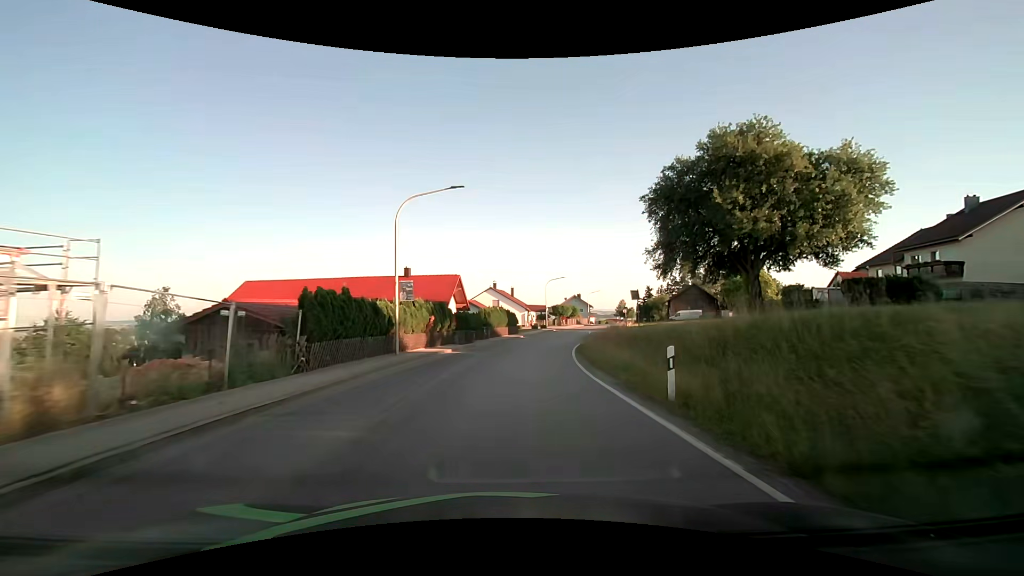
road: secondary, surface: asphalt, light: Day
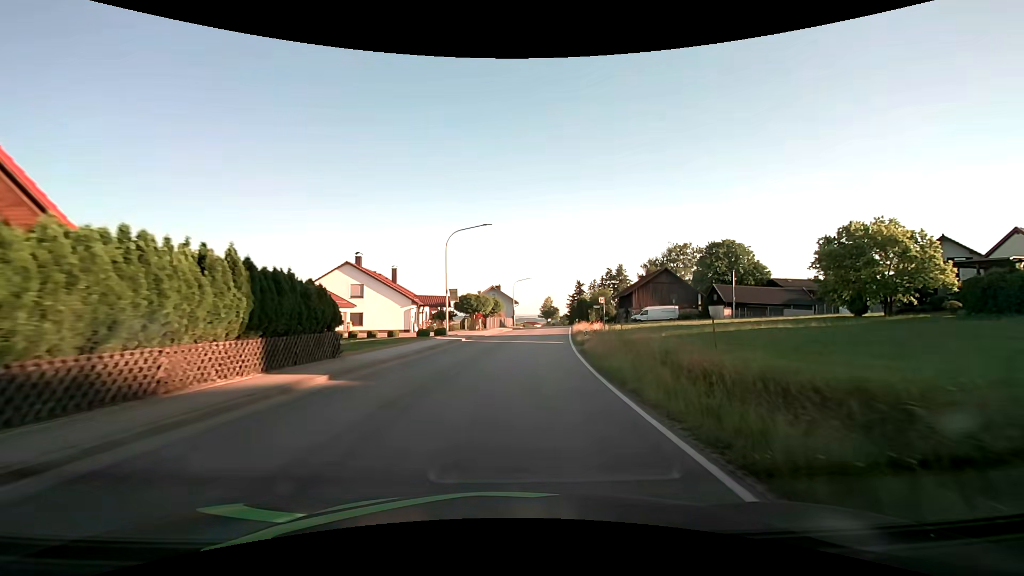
(+3.3, +38.2) m; +10°
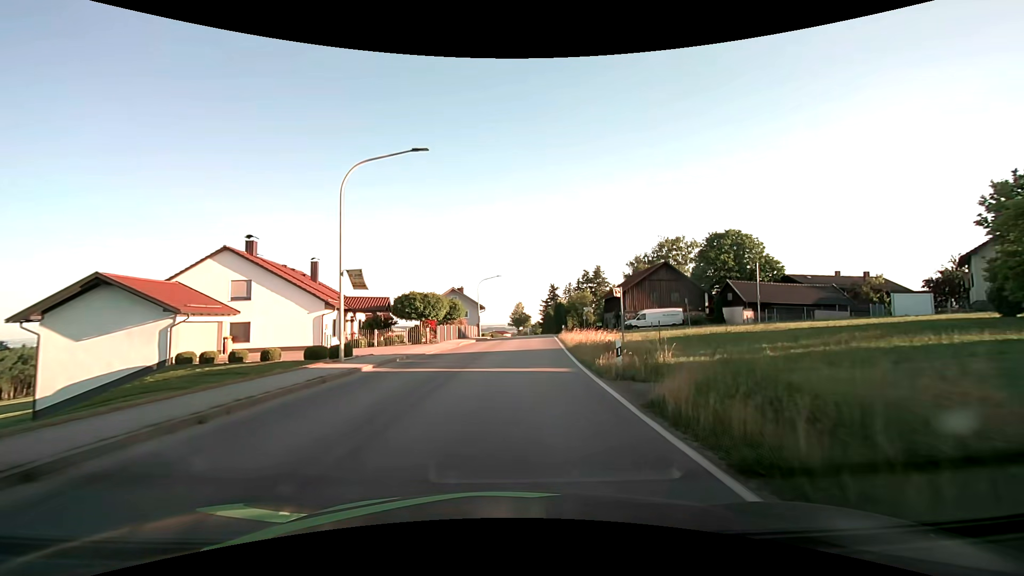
(+0.5, +15.1) m; +4°
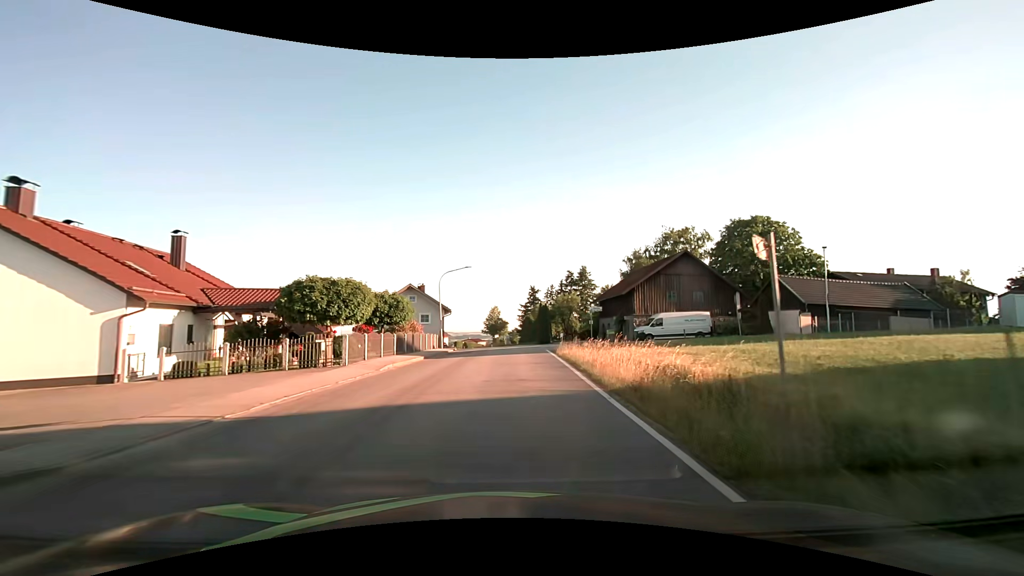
(+0.4, +15.0) m; +3°
(0, +10) (0, +20) (0, +30) (0, +40) (0, +50) (-2, +60) (-4, +70) (-5, +80) (-7, +89) (-9, +99) m
